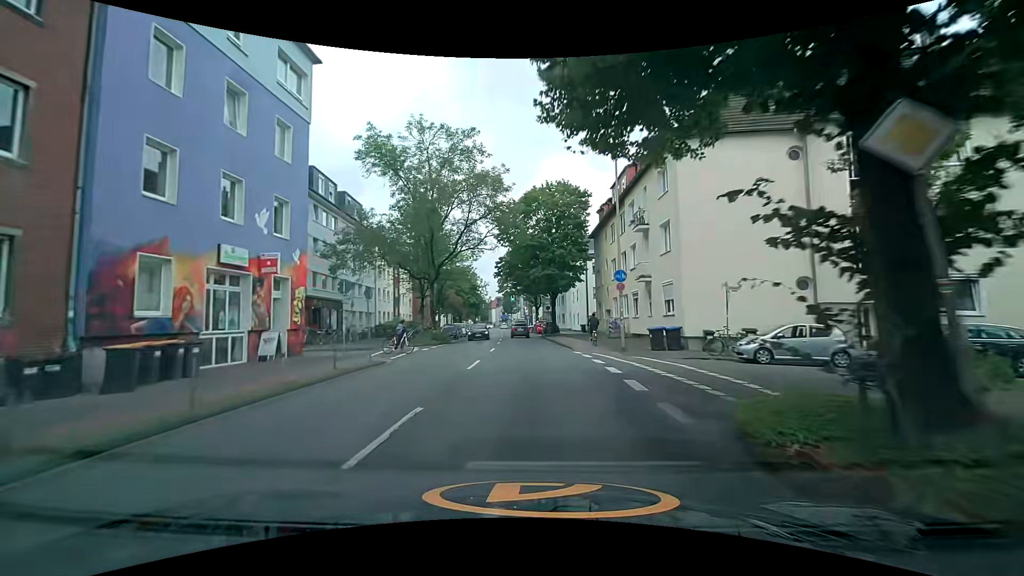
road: tertiary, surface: asphalt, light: Day
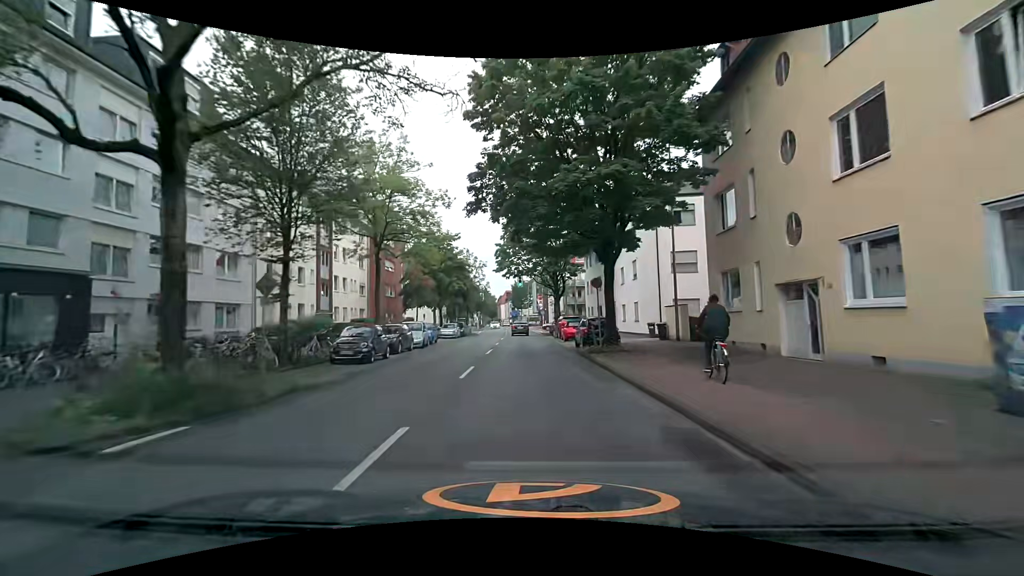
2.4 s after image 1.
(-0.7, +28.3) m; -3°
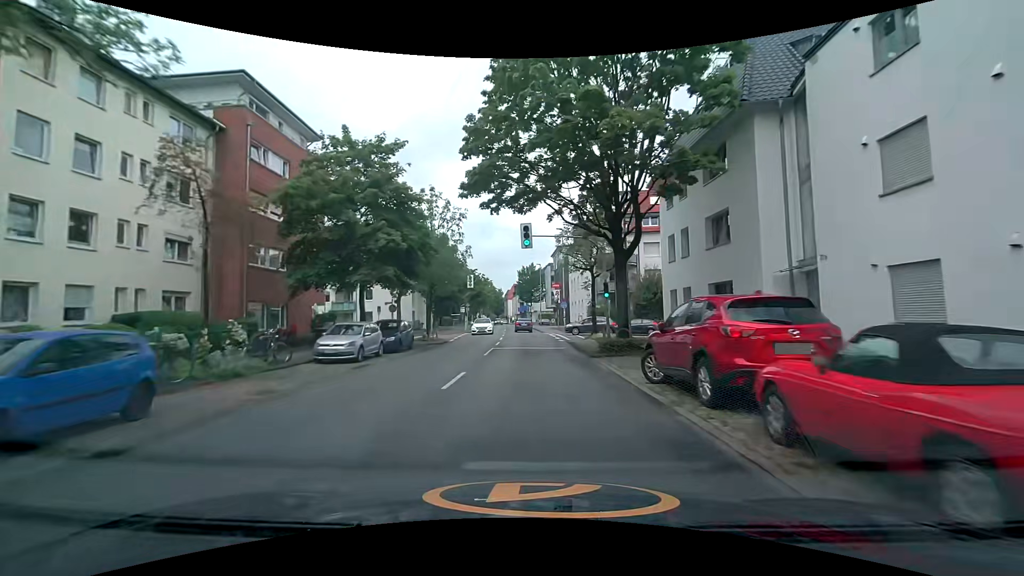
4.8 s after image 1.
(0.0, +28.8) m; -1°
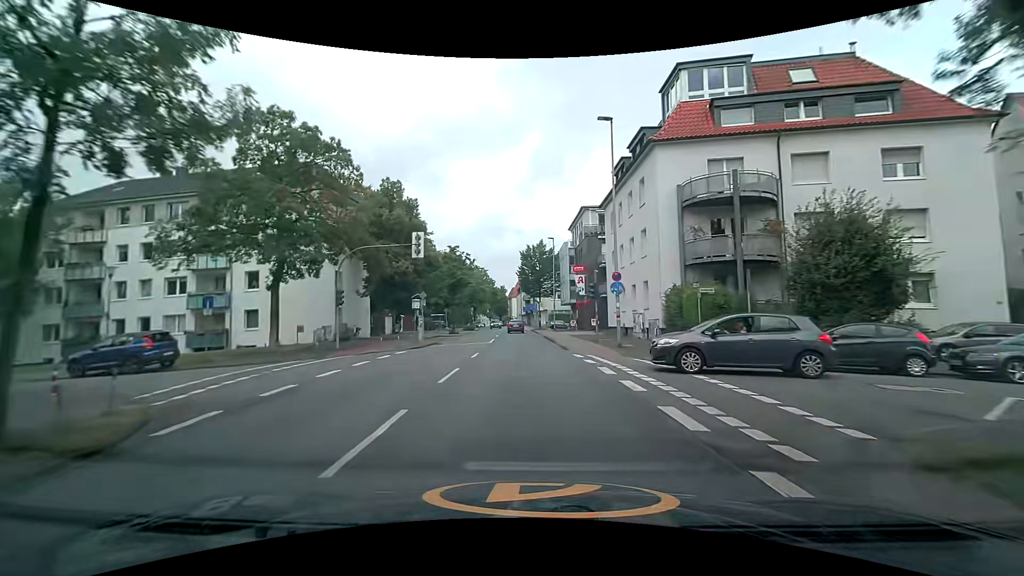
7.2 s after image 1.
(0.0, +28.1) m; 0°
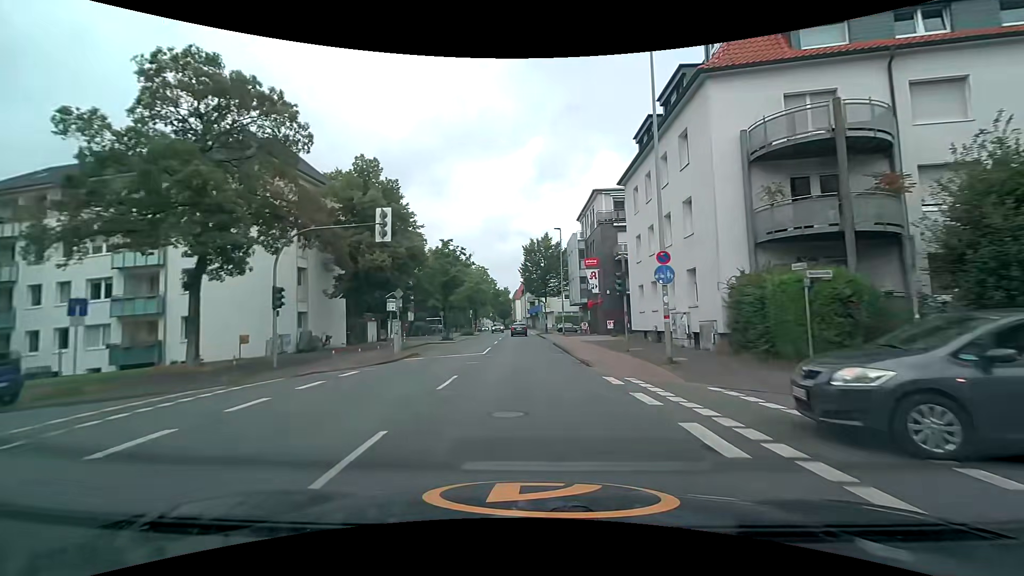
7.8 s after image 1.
(-0.1, +7.1) m; -1°
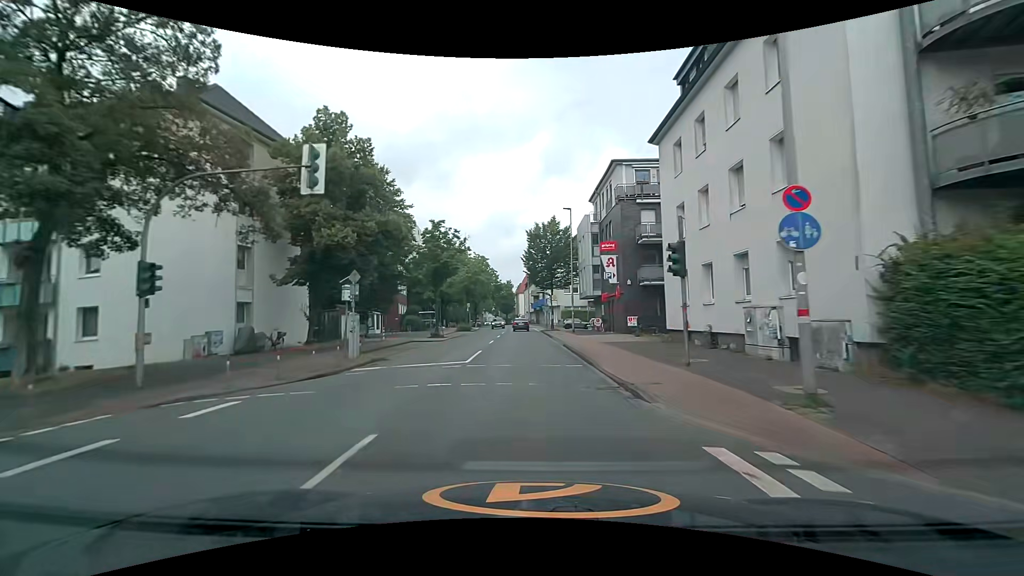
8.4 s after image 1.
(-0.1, +7.1) m; -1°
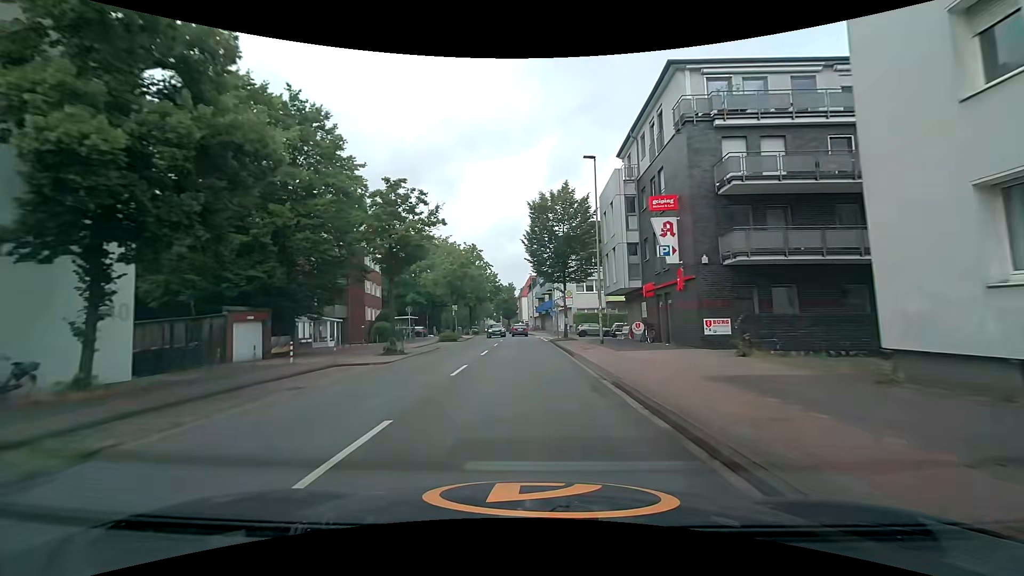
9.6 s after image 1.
(-0.1, +14.2) m; -1°
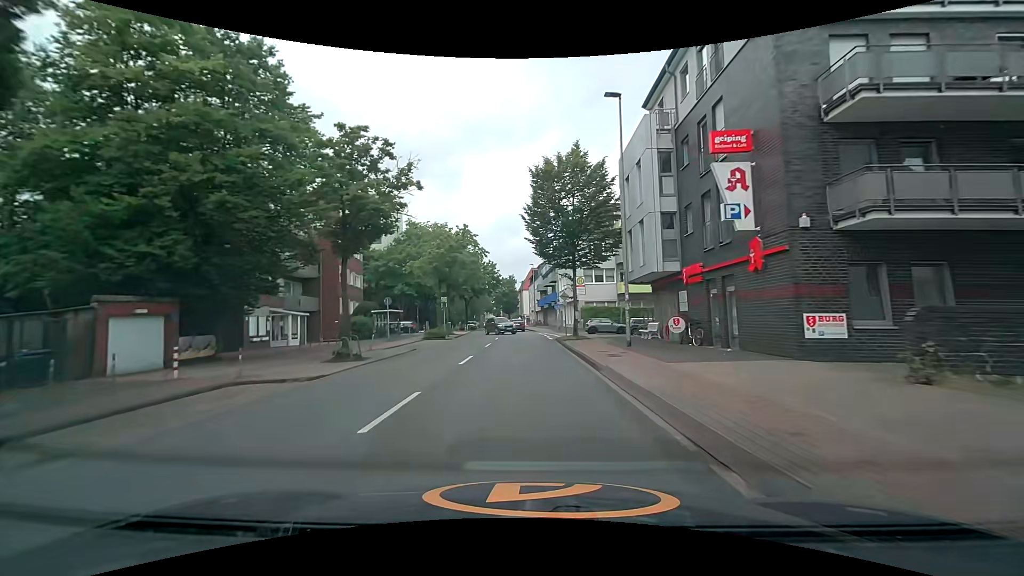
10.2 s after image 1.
(0.0, +7.0) m; 0°
(0, +10) (0, +20) (-1, +30) (-1, +40) (-2, +50) (-2, +60) (-3, +70) (-4, +80) (-4, +90) (-5, +100) m
